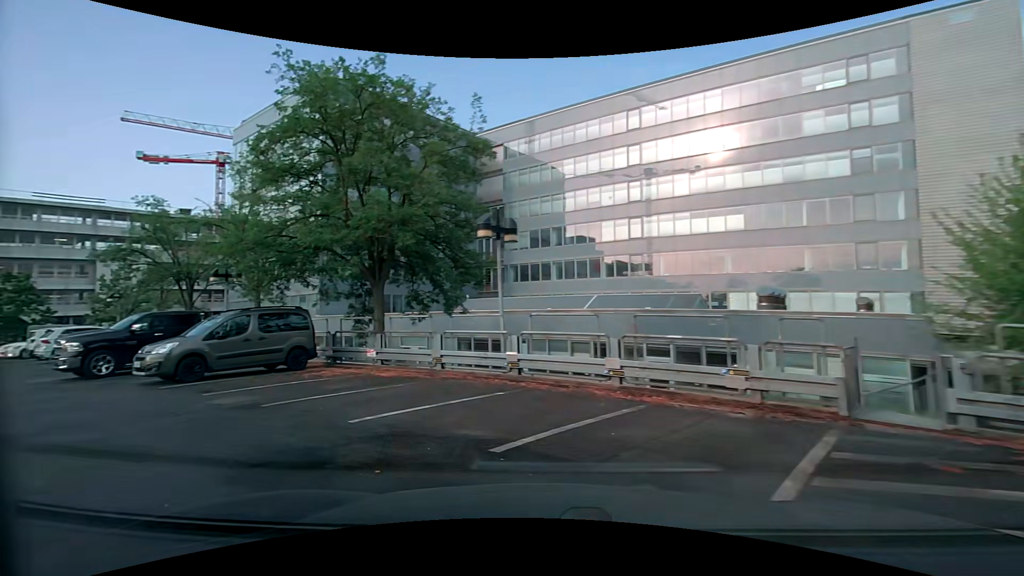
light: Day
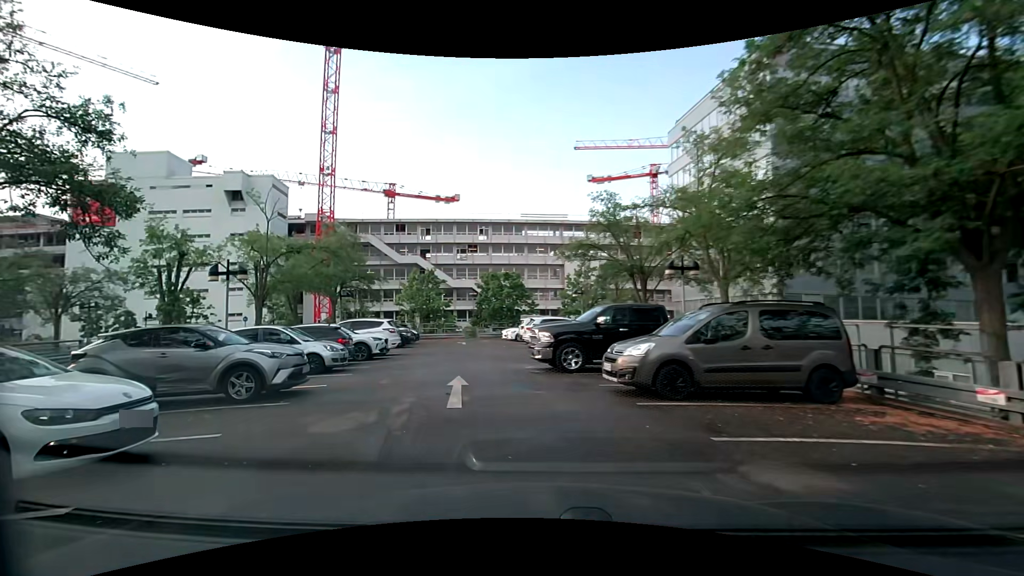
(-2.3, +4.8) m; -48°
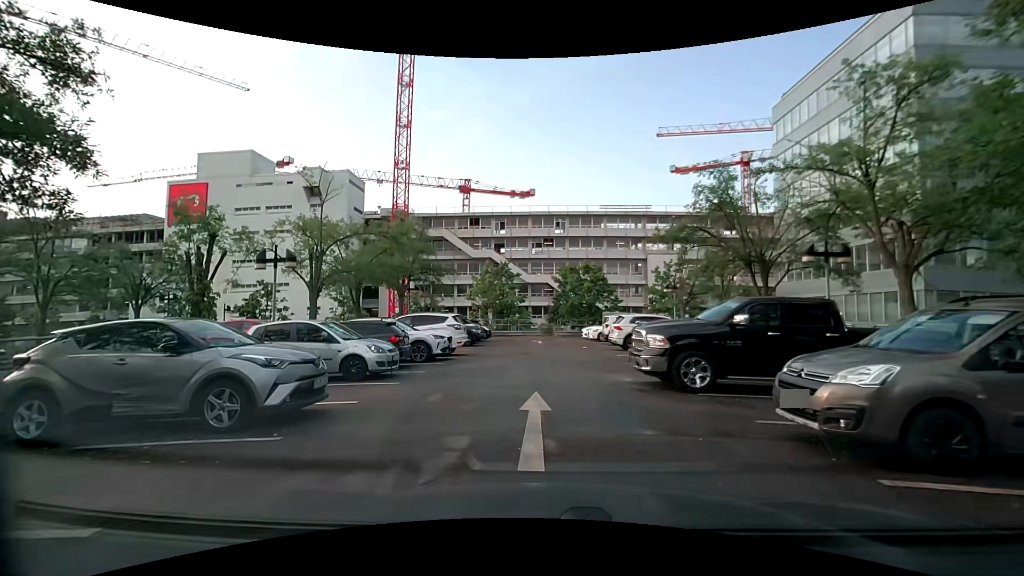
(-0.3, +3.5) m; -9°
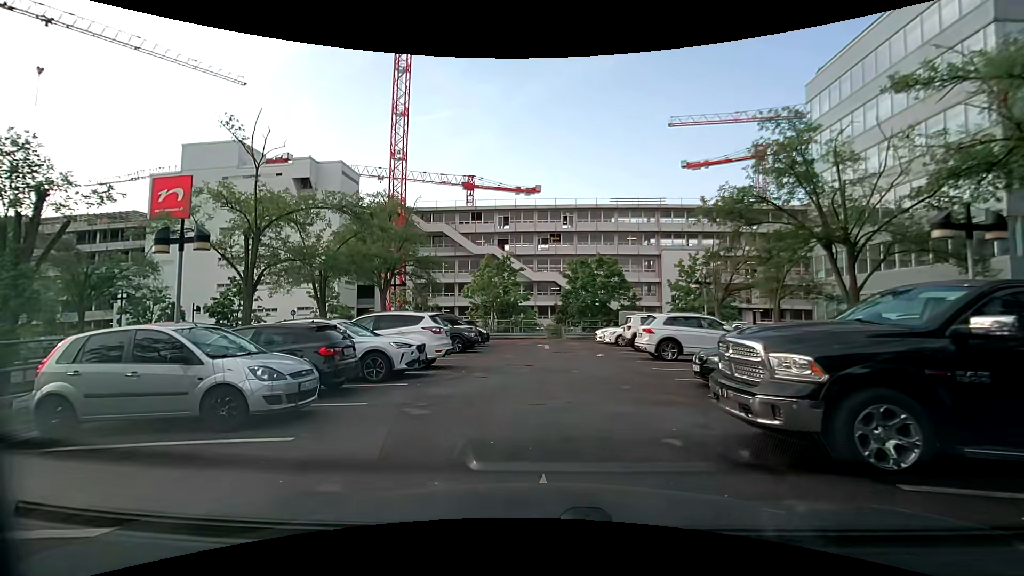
(0.0, +5.0) m; +1°
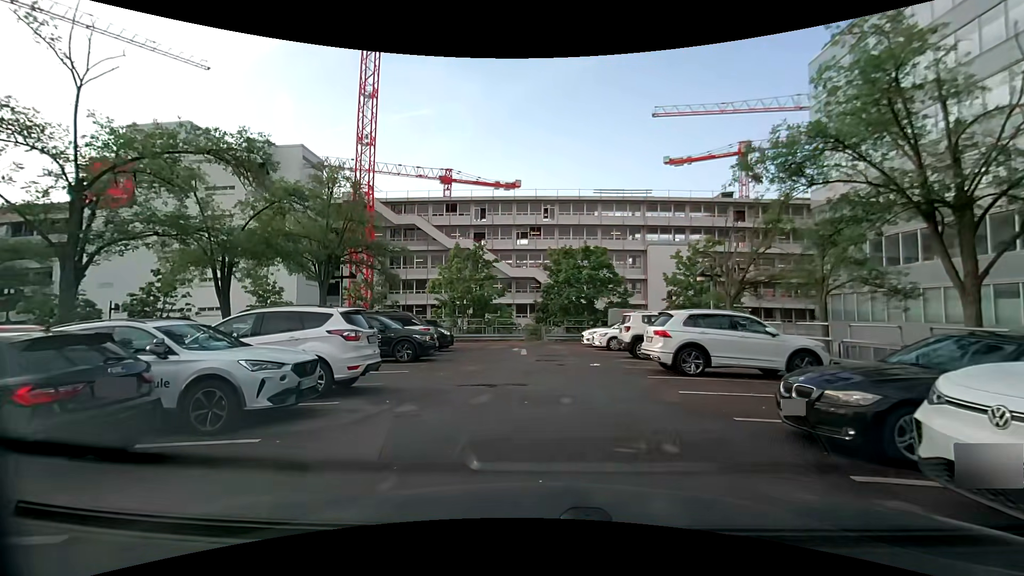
(-0.1, +5.0) m; 0°
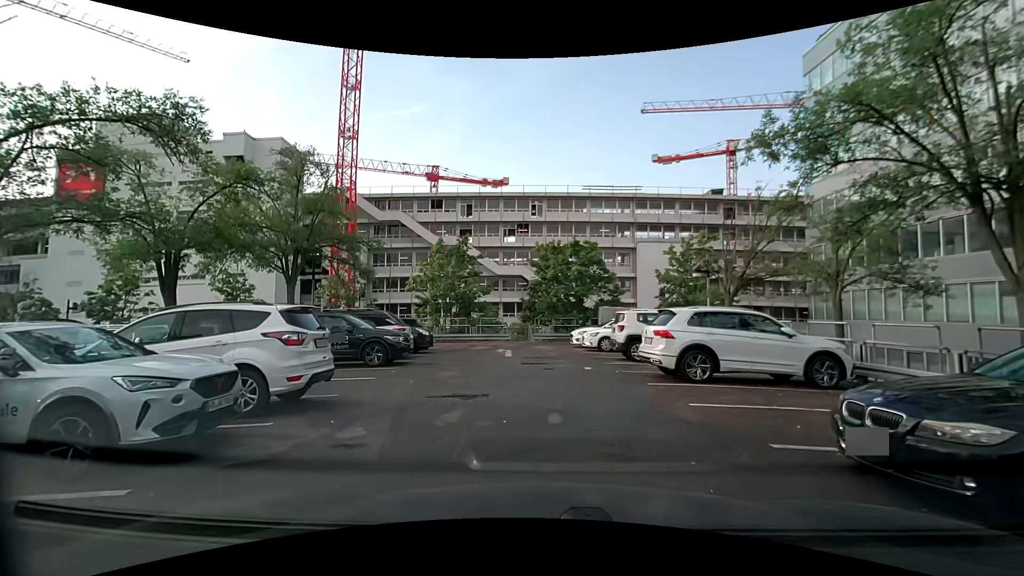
(0.0, +1.6) m; +2°
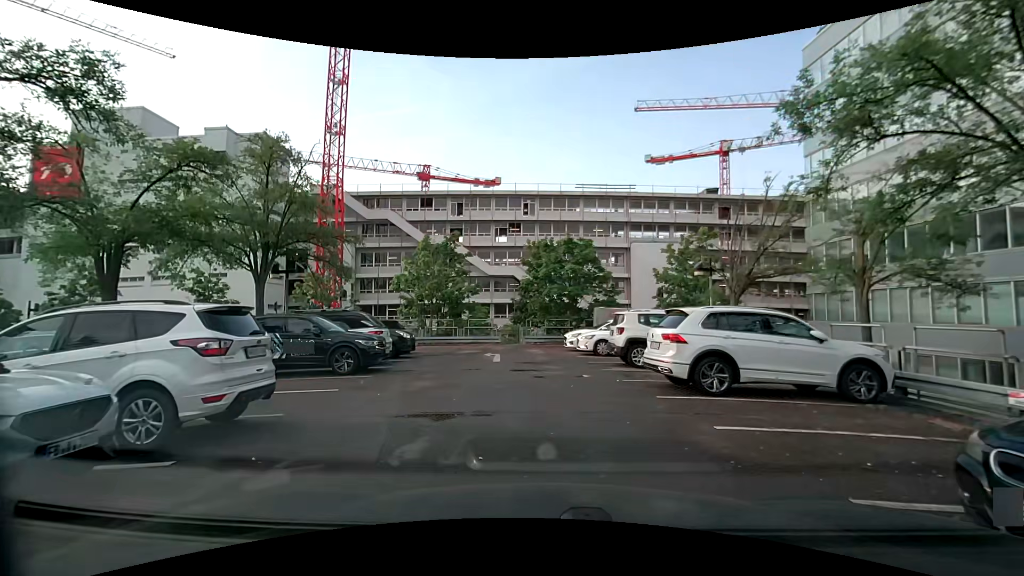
(0.0, +1.6) m; +1°
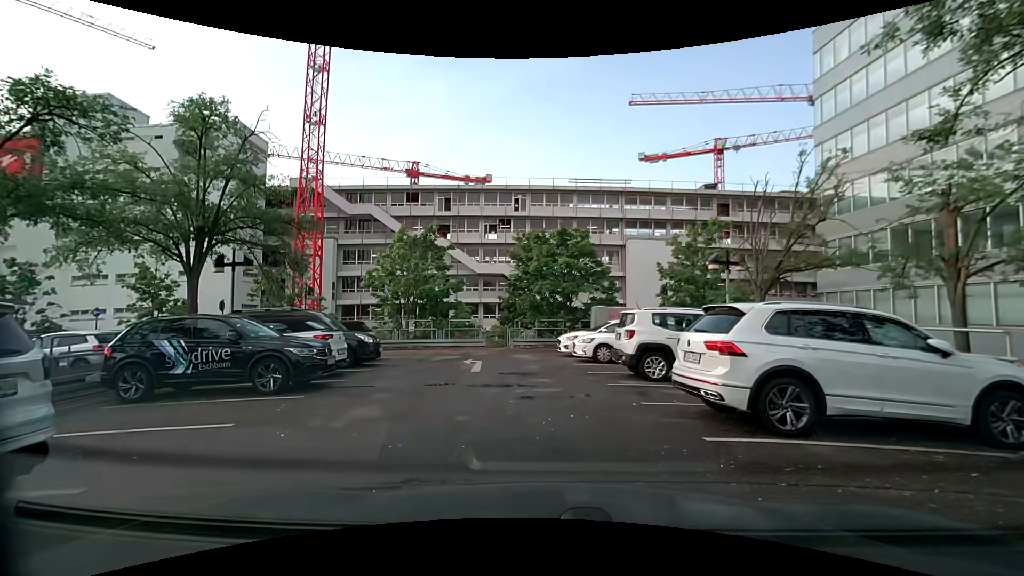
(0.0, +3.1) m; 0°
